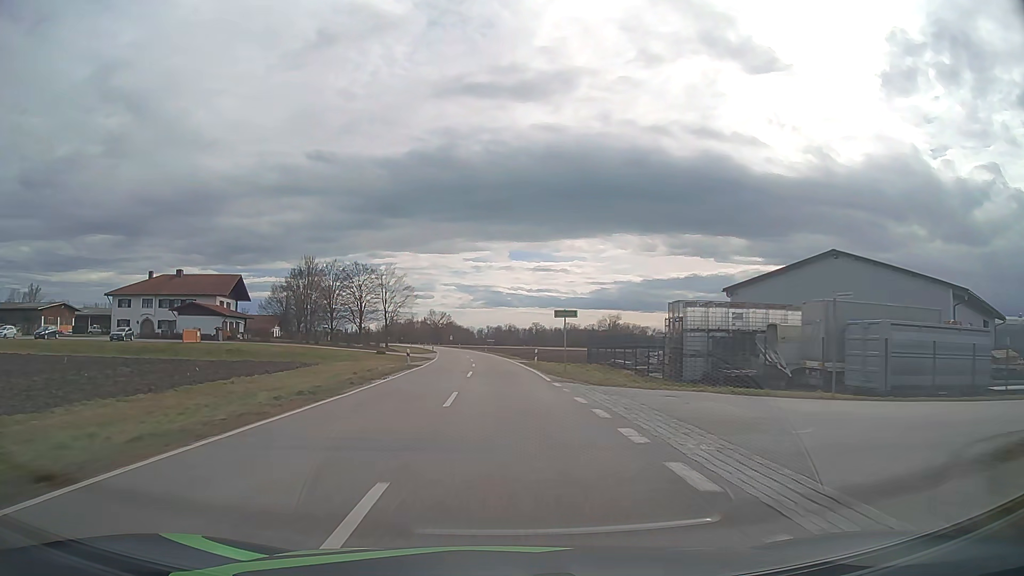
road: tertiary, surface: asphalt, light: Day
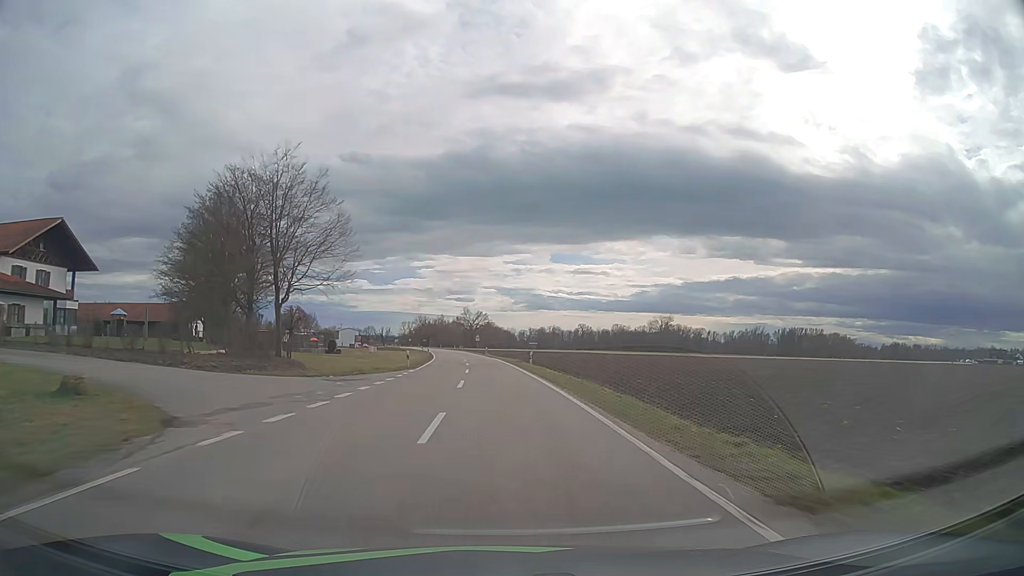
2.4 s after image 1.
(-1.6, +53.8) m; -4°
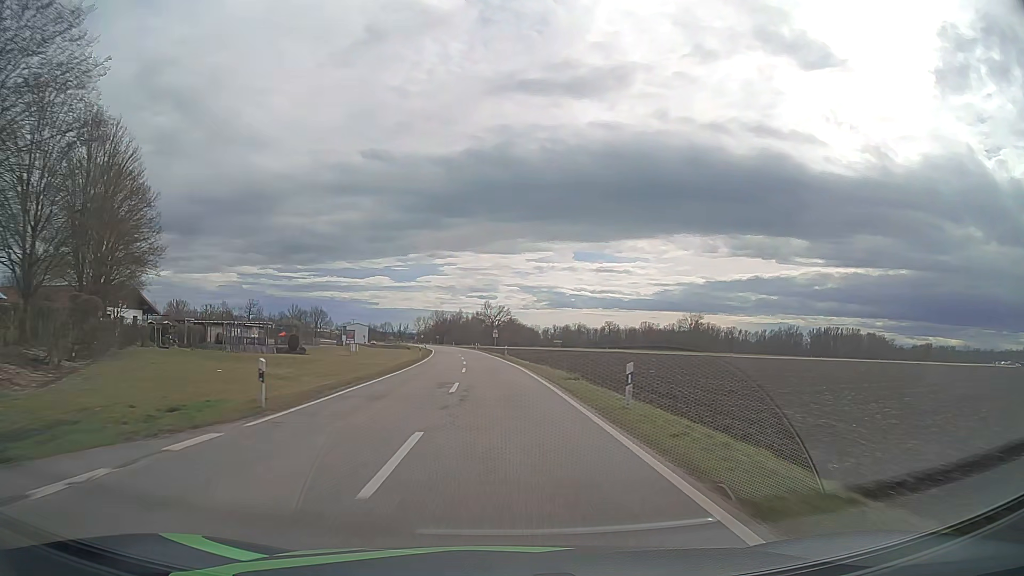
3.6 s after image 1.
(-0.4, +27.6) m; -2°
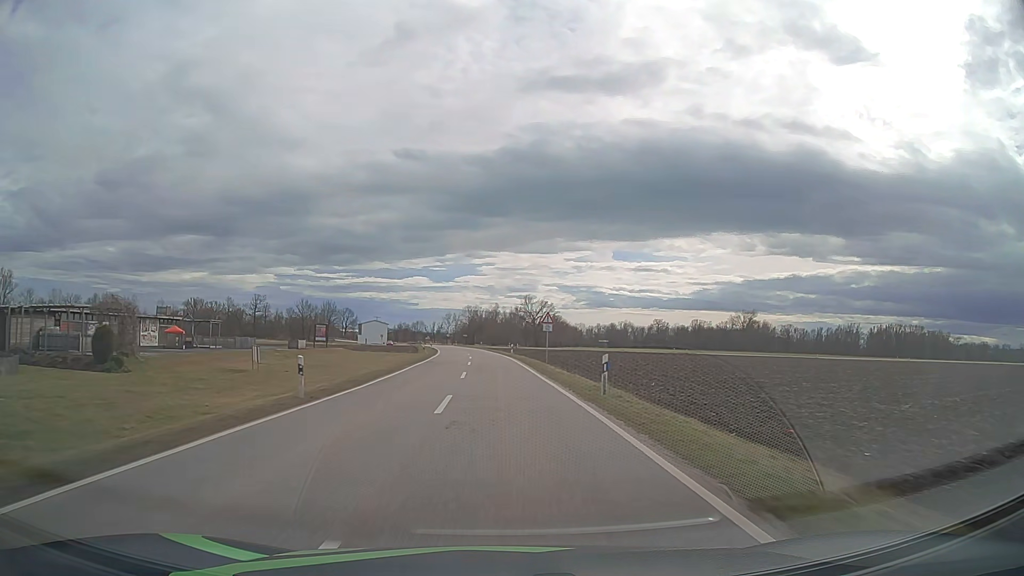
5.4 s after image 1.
(-1.3, +42.1) m; -3°
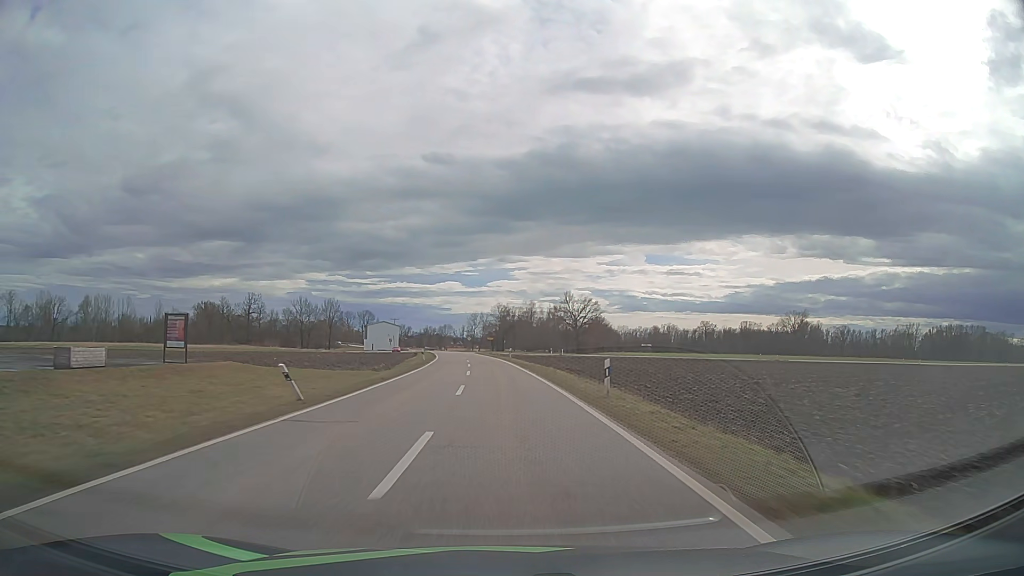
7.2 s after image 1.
(-1.1, +43.0) m; -3°
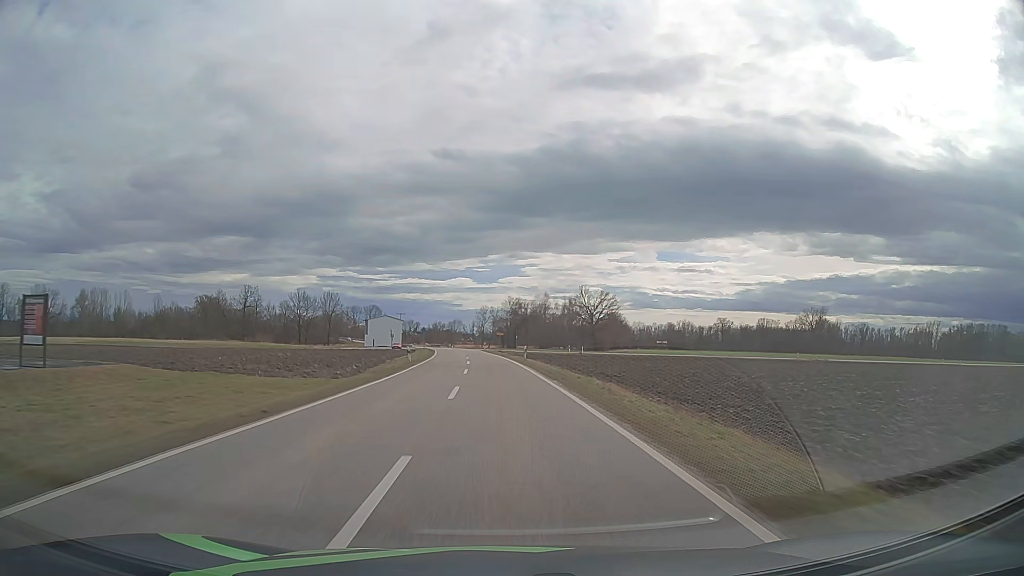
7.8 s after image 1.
(-0.1, +14.4) m; -1°
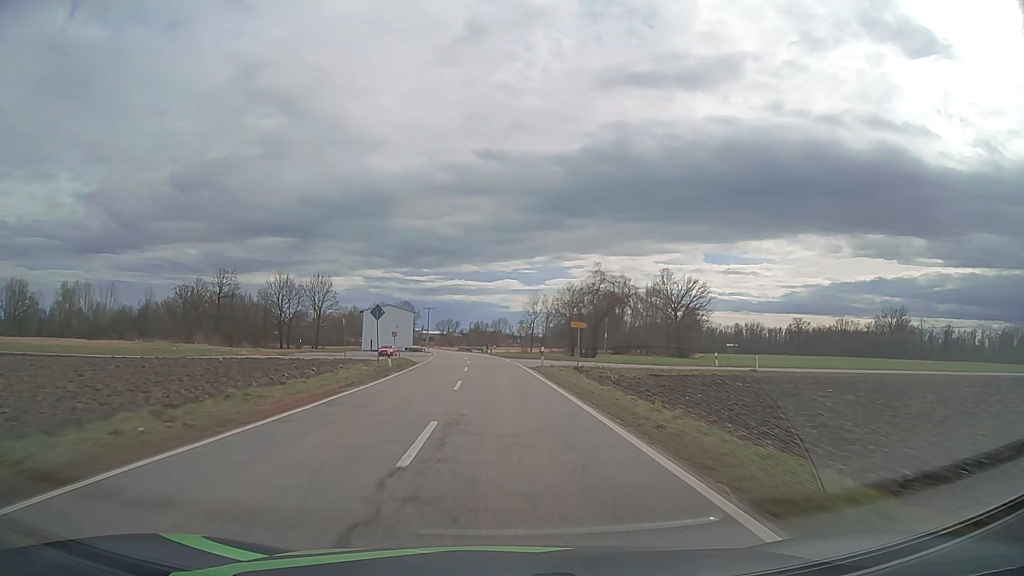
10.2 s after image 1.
(-2.2, +57.4) m; -4°
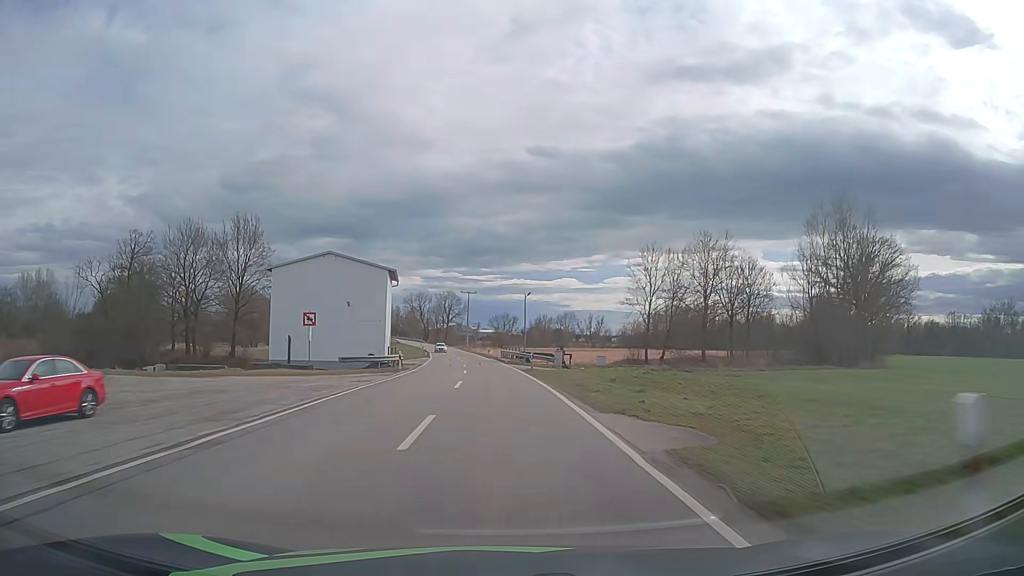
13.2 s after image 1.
(-3.2, +71.1) m; -5°
(0, +10) (0, +20) (-1, +30) (-1, +40) (-2, +50) (-2, +60) (-3, +70) (-4, +80) (-6, +90) (-7, +100) m
